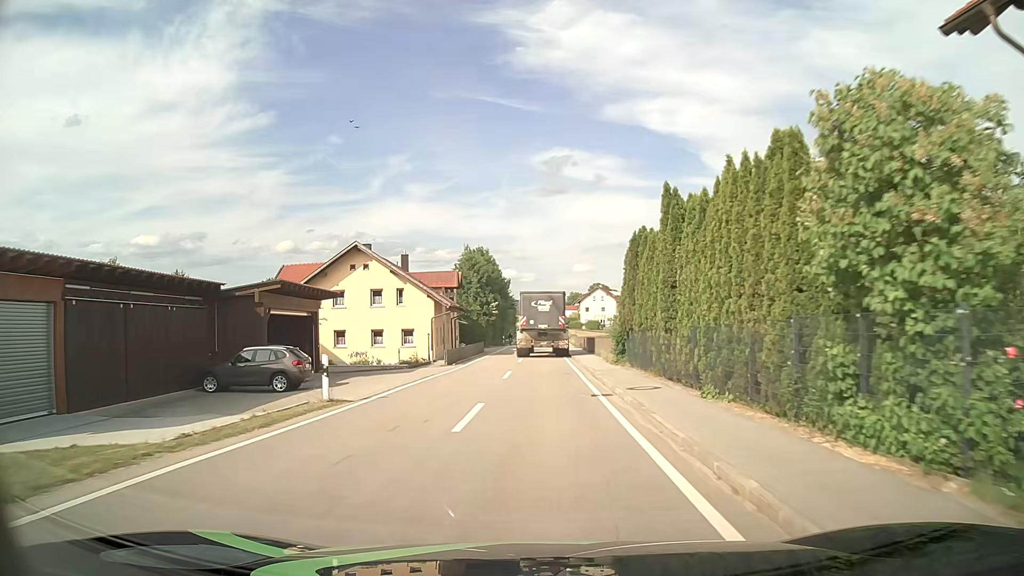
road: tertiary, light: Day
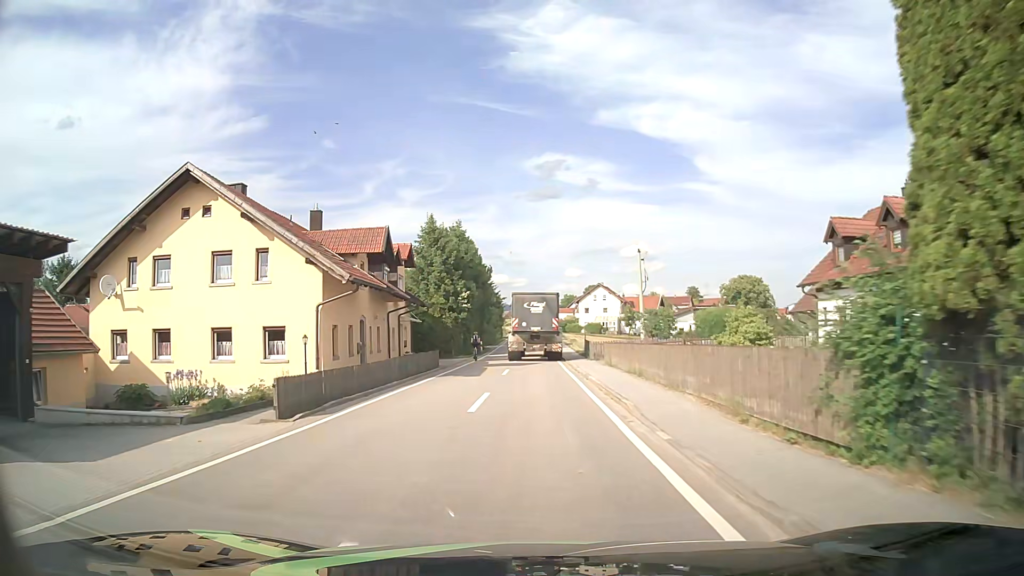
(+0.1, +21.2) m; +1°
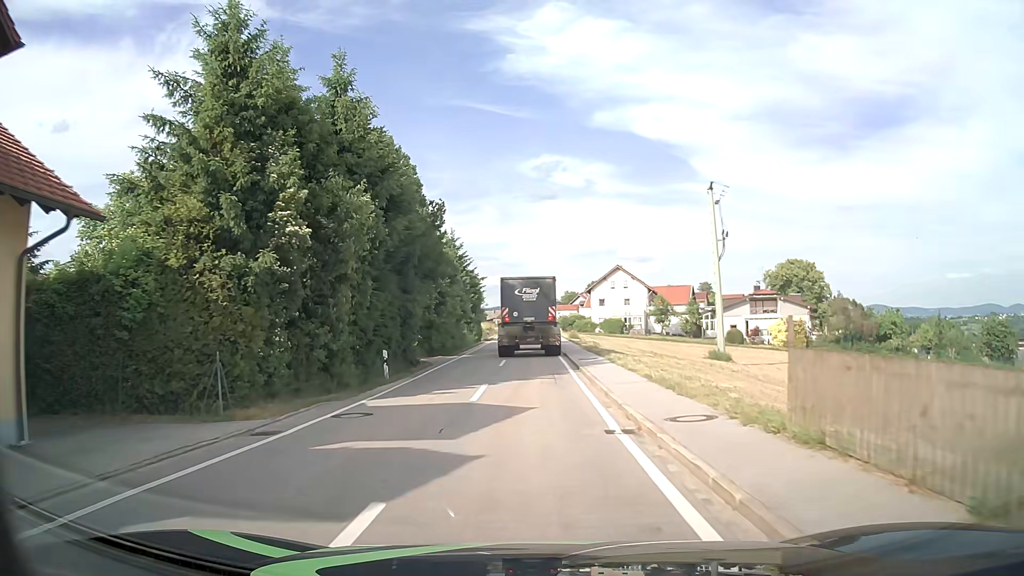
(0.0, +34.8) m; 0°
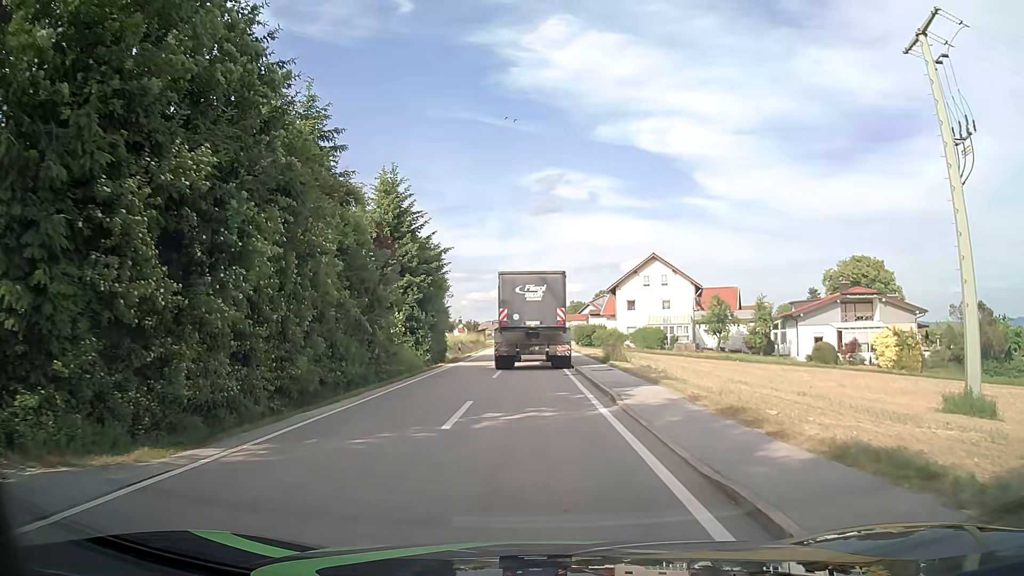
(-0.1, +27.5) m; 0°
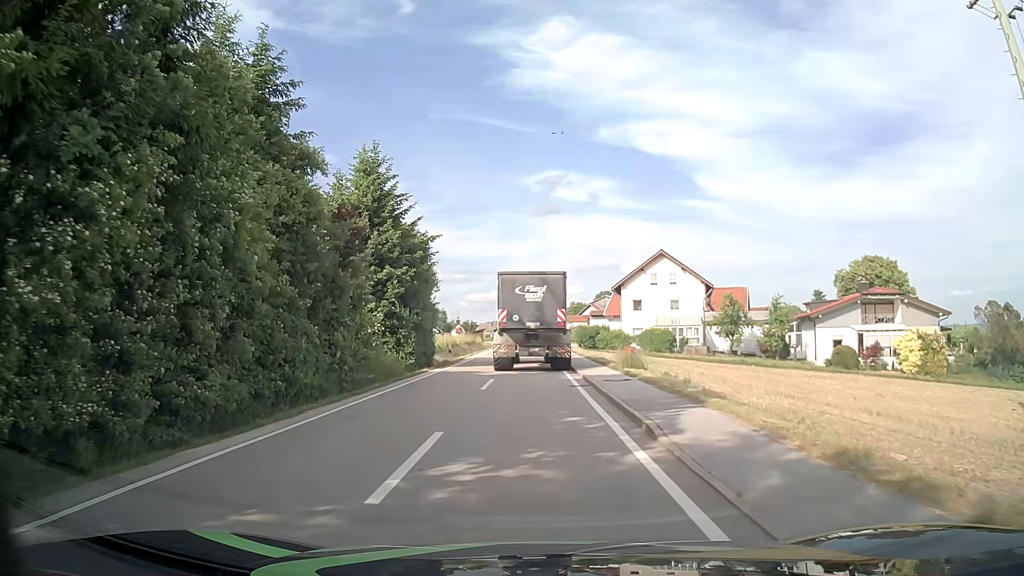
(0.0, +4.4) m; 0°
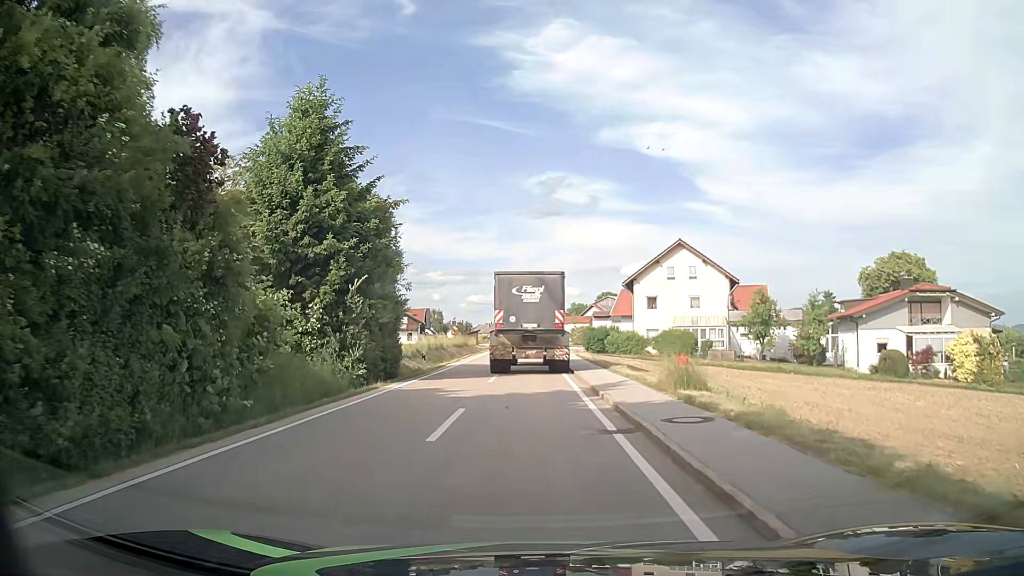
(0.0, +8.6) m; 0°
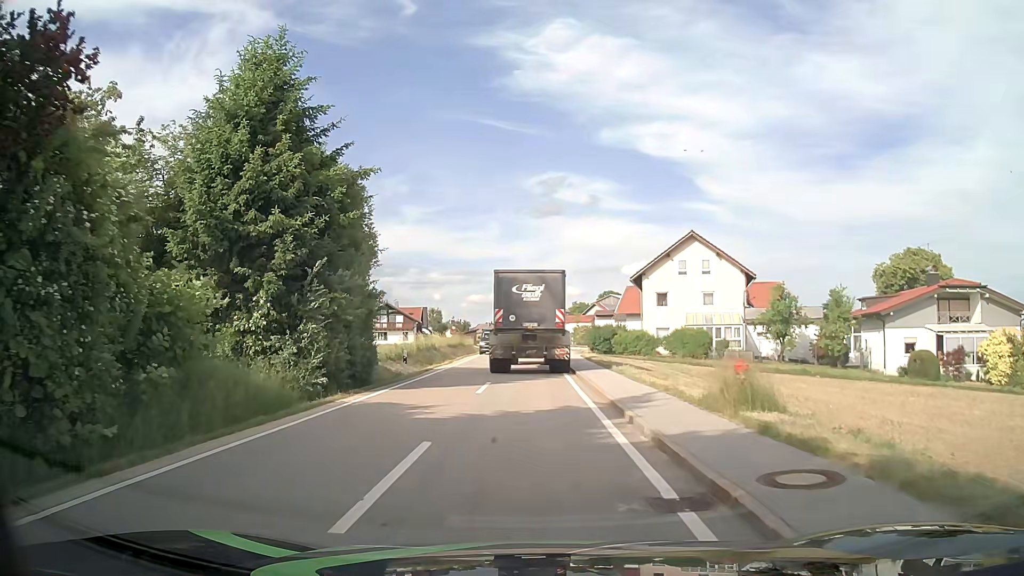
(0.0, +4.3) m; 0°
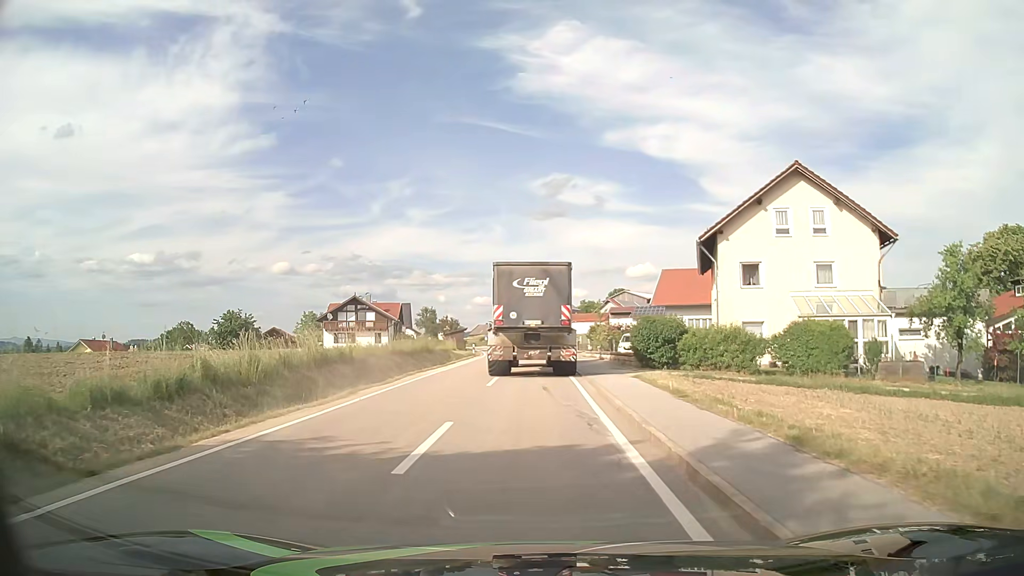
(-0.1, +21.8) m; -1°
(0, +10) (0, +20) (0, +30) (0, +40) (0, +50) (0, +60) (-1, +70) (-2, +80) (-4, +90) (-5, +100) m
